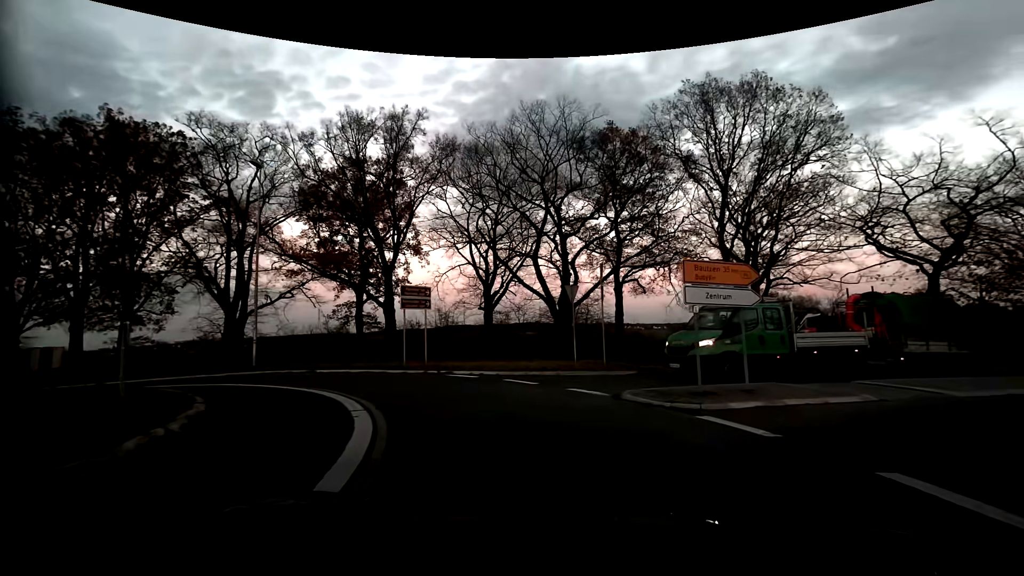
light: Sunrise
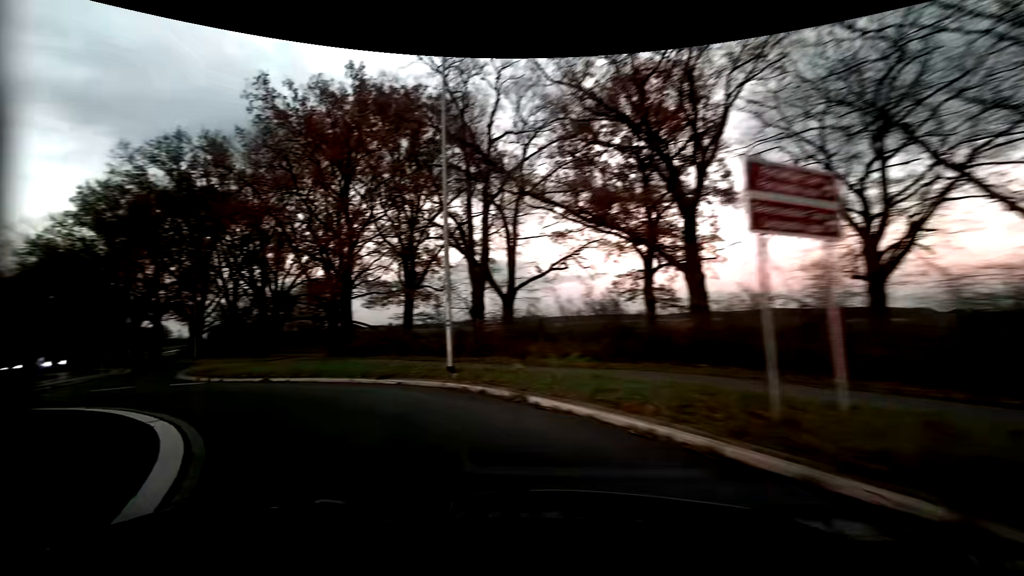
(-3.8, +14.1) m; -34°
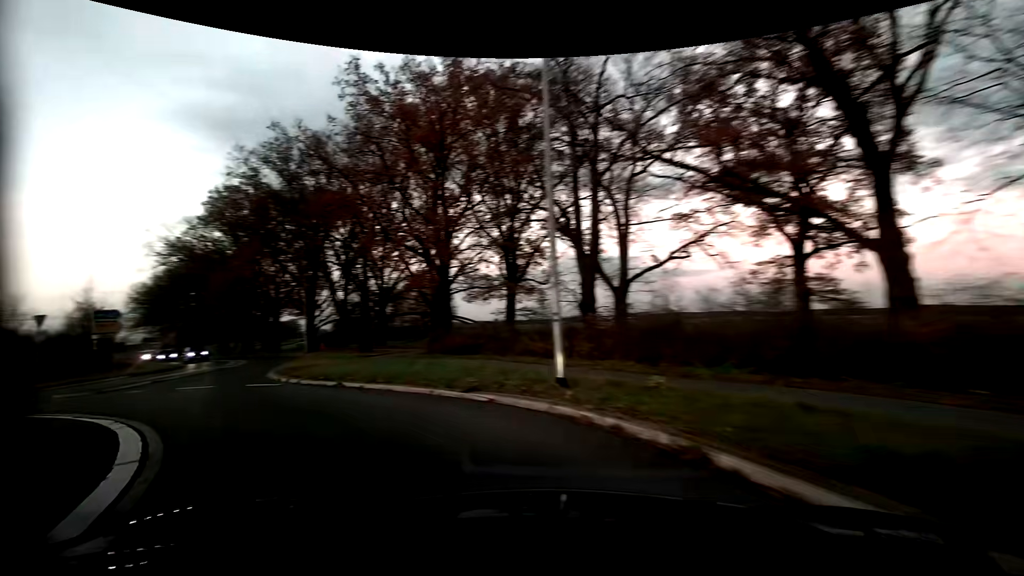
(-0.4, +3.8) m; -12°
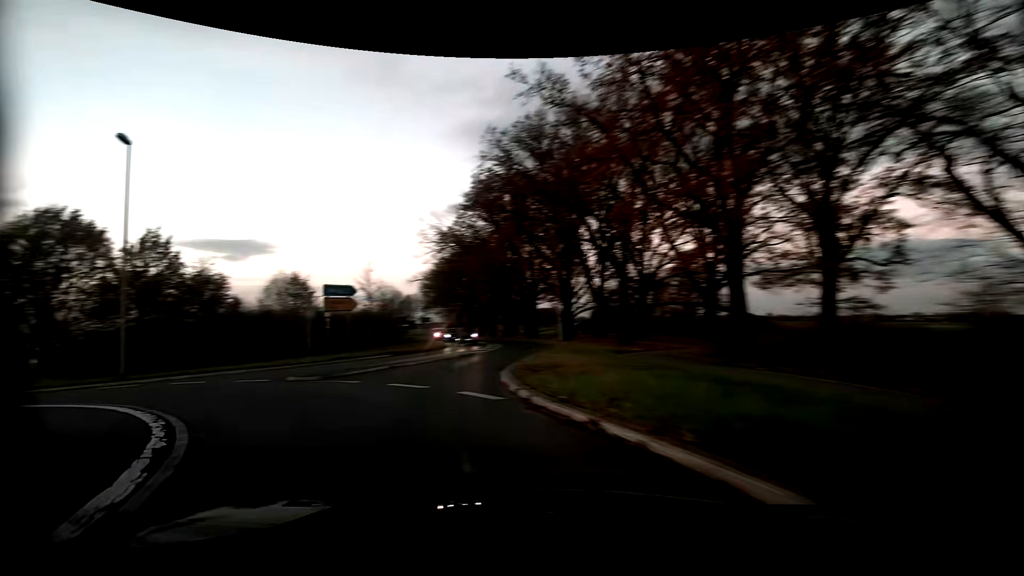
(-1.8, +7.2) m; -28°
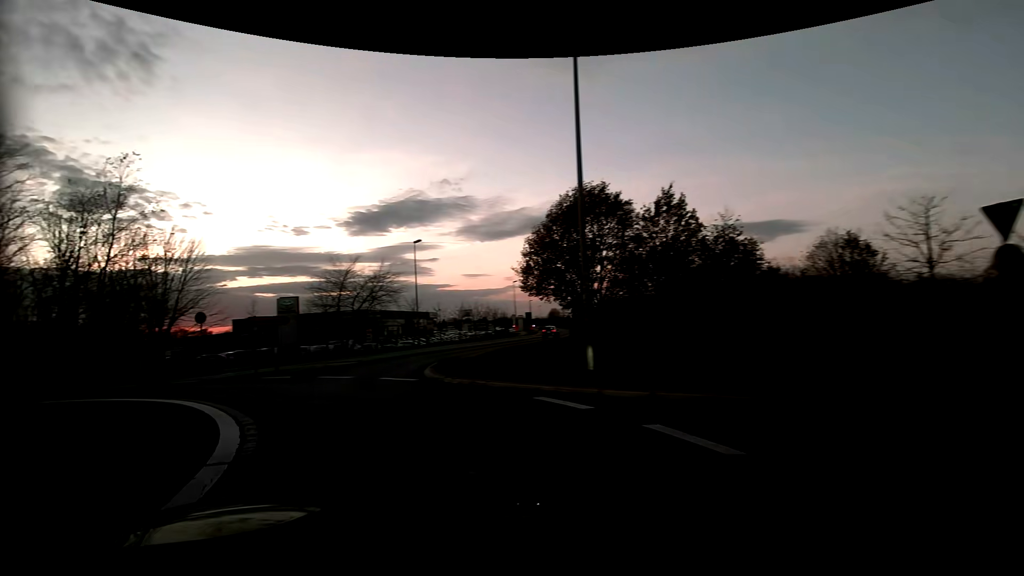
(-7.0, +13.4) m; -56°
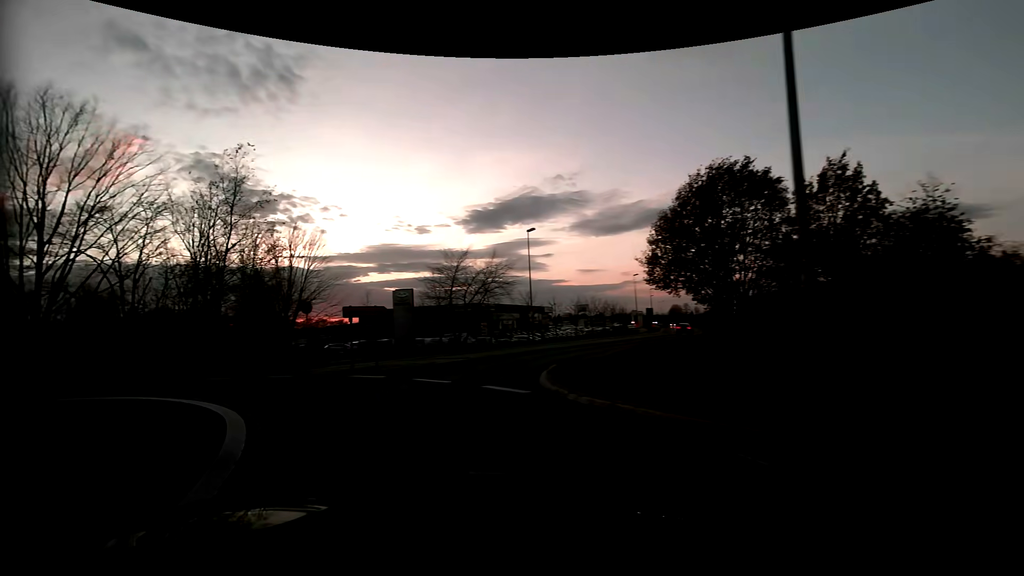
(-0.5, +4.0) m; -13°
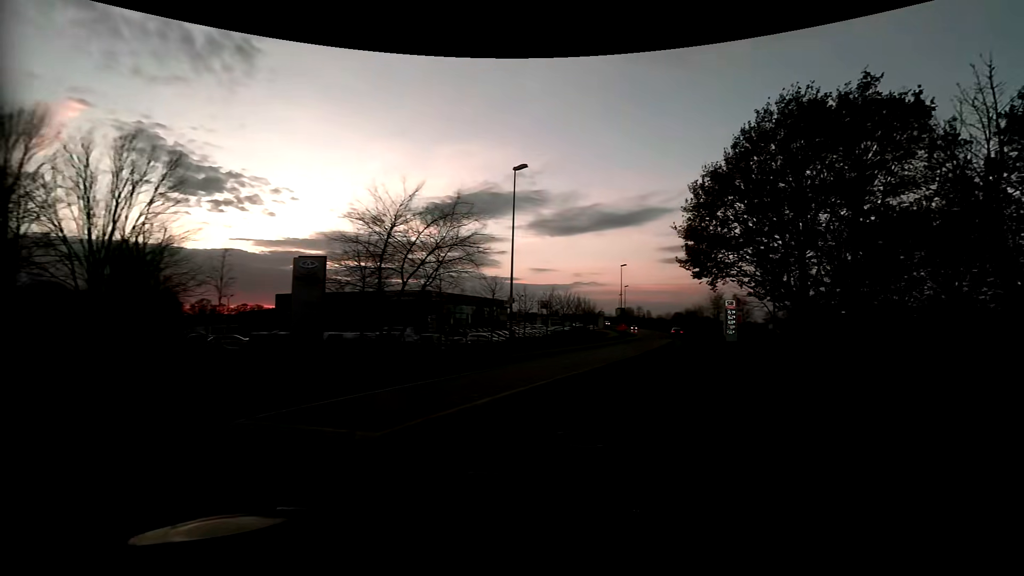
(-1.8, +17.6) m; +7°
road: primary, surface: asphalt
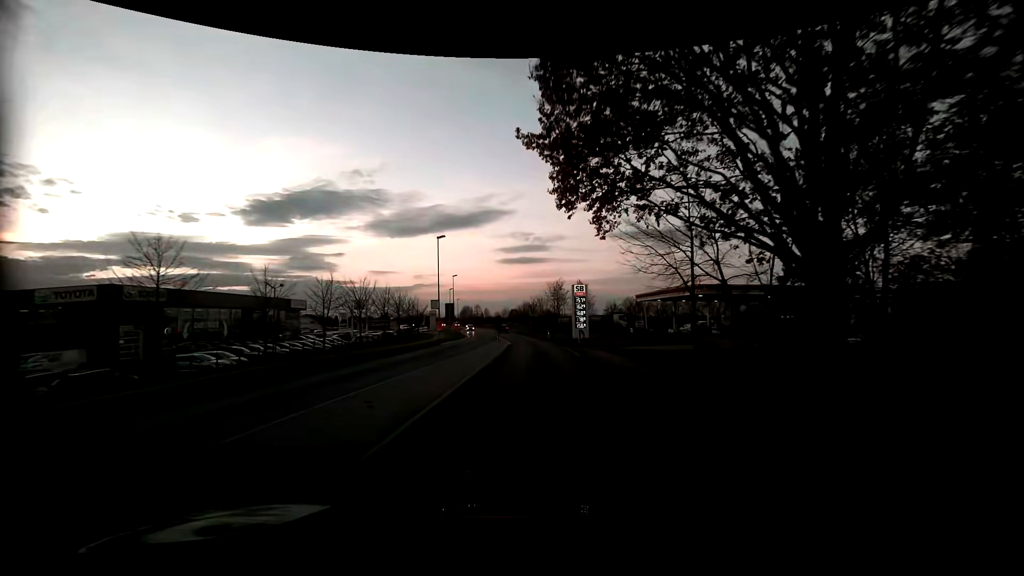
(+5.3, +23.4) m; +17°
(0, +10) (0, +20) (0, +30) (-1, +40) (-1, +50) (-2, +60) (-3, +70) (-4, +80) (-5, +90) (-7, +100) m
